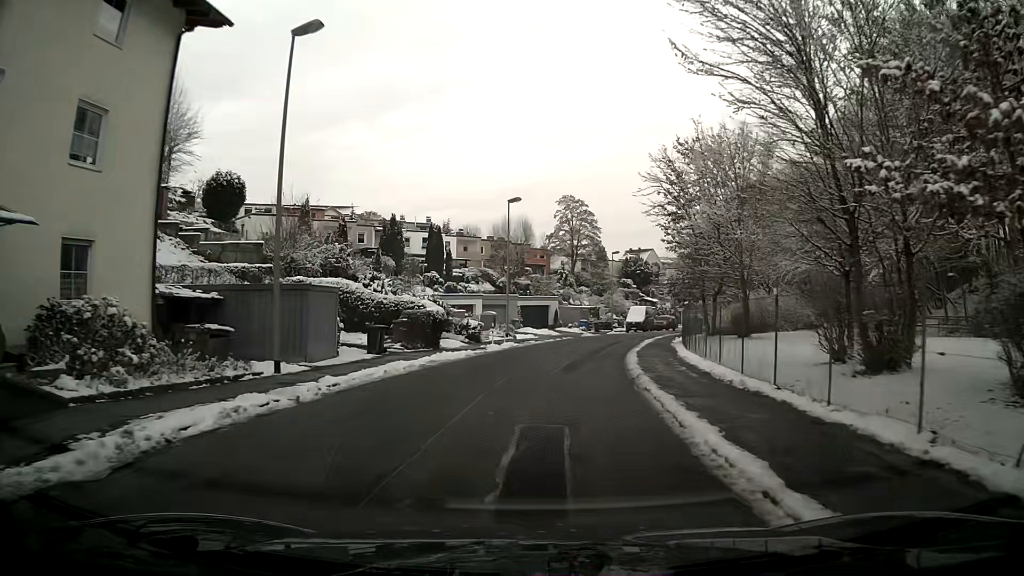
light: Day
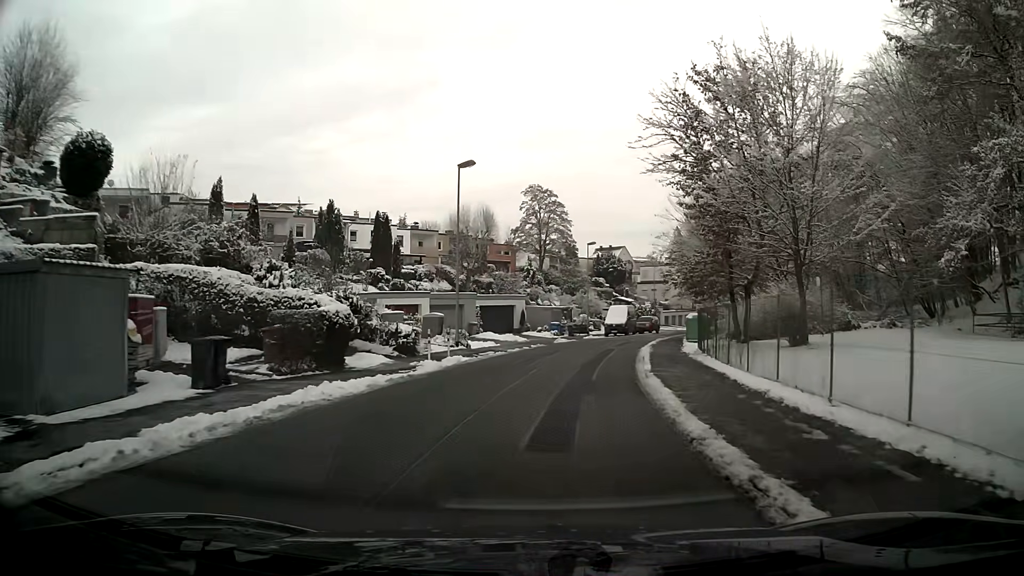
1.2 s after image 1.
(+0.3, +9.9) m; +3°
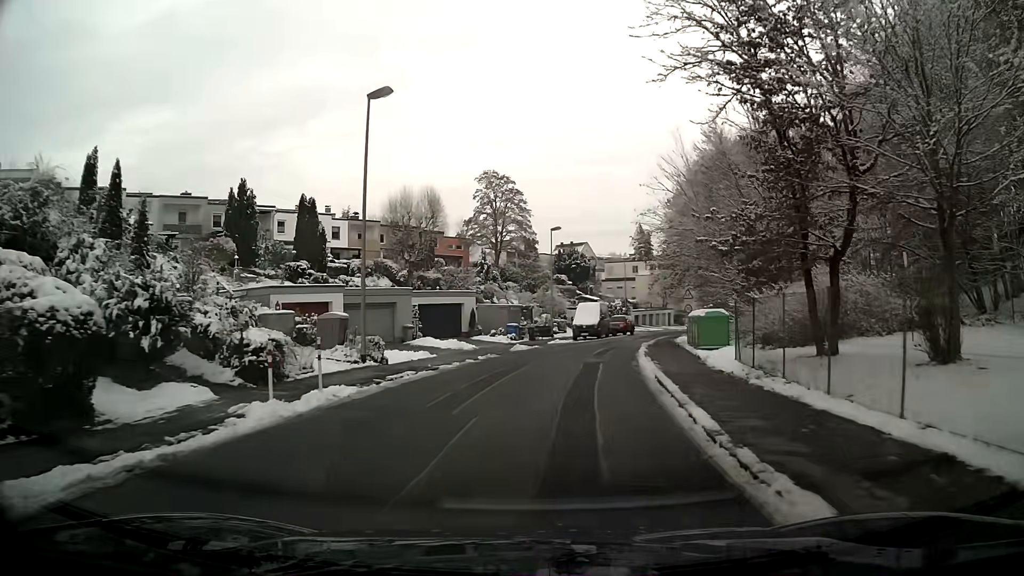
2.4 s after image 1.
(+0.3, +9.9) m; +3°
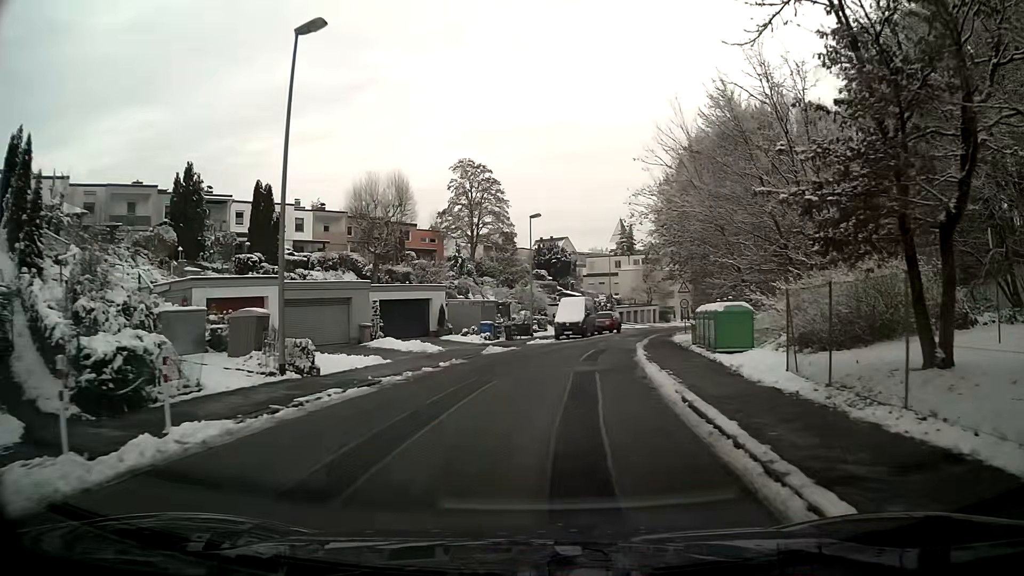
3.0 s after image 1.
(+0.1, +5.0) m; +2°
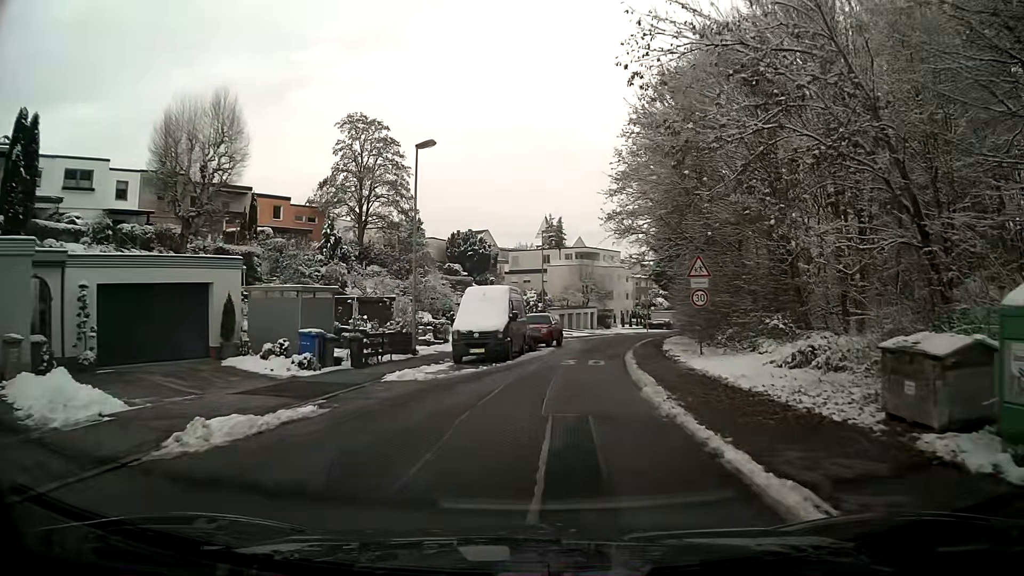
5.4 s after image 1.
(+1.1, +19.5) m; +7°
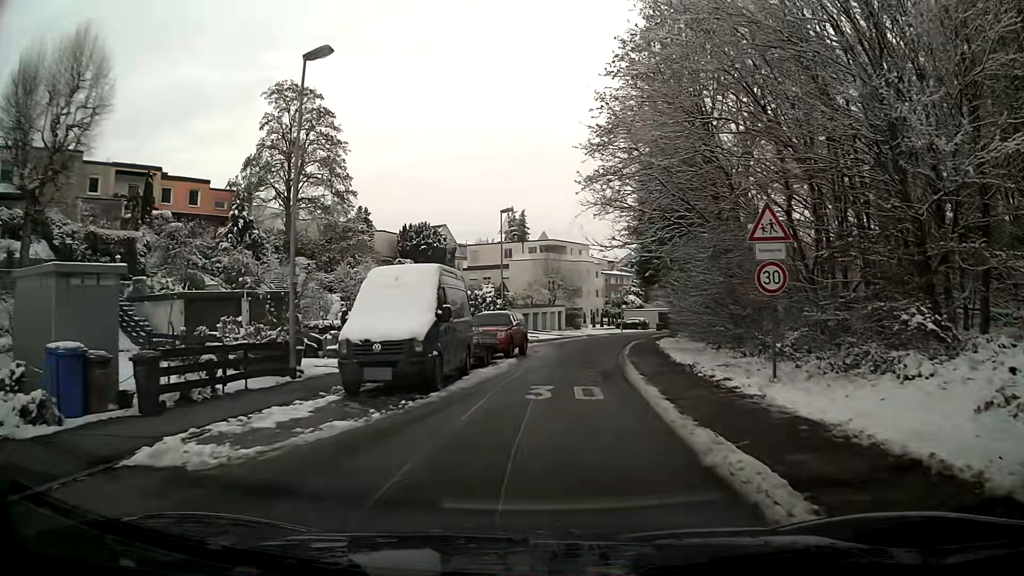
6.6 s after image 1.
(+0.3, +9.6) m; +3°
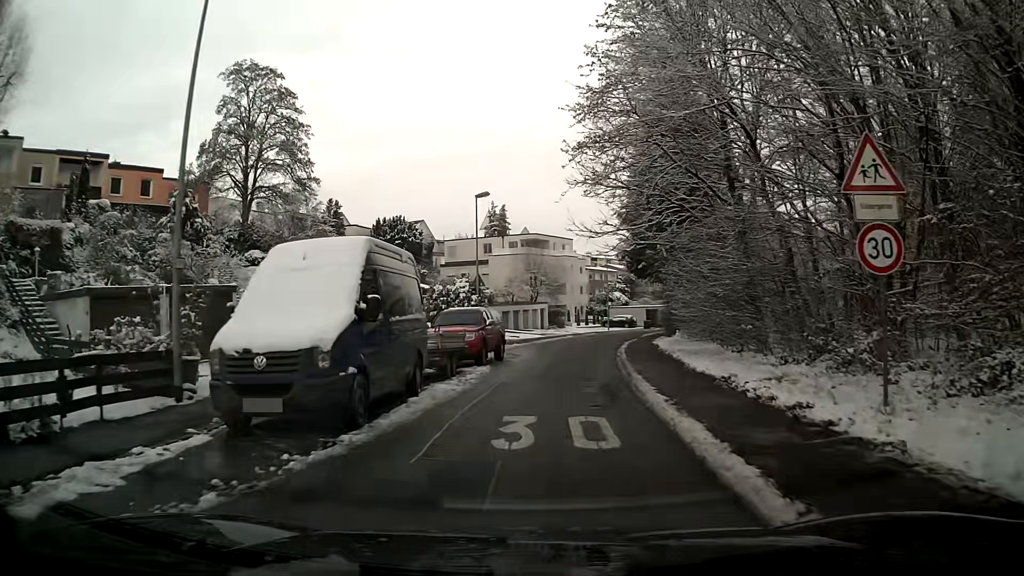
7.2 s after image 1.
(+0.1, +4.8) m; +1°
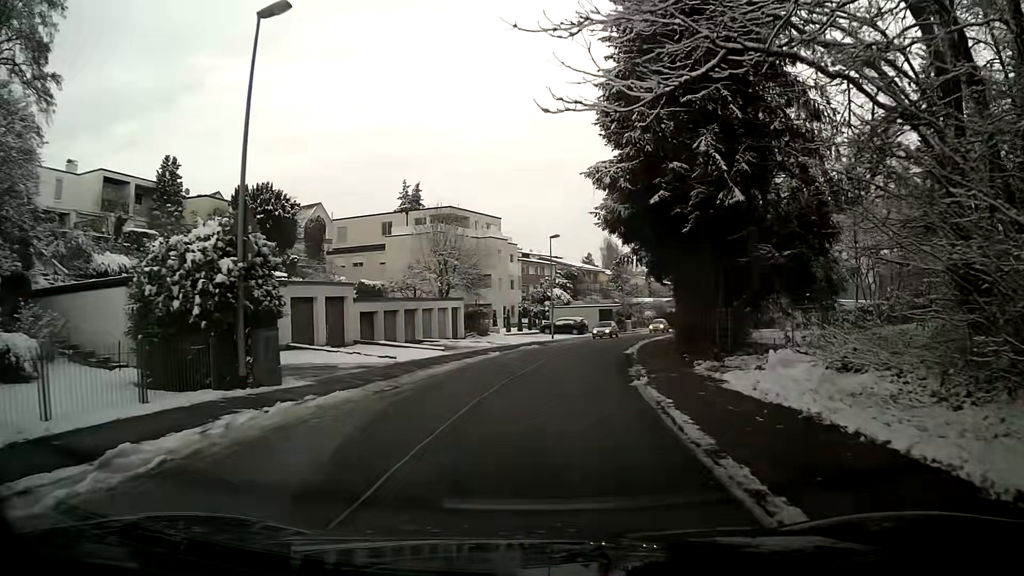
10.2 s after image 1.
(+1.2, +23.6) m; +6°
